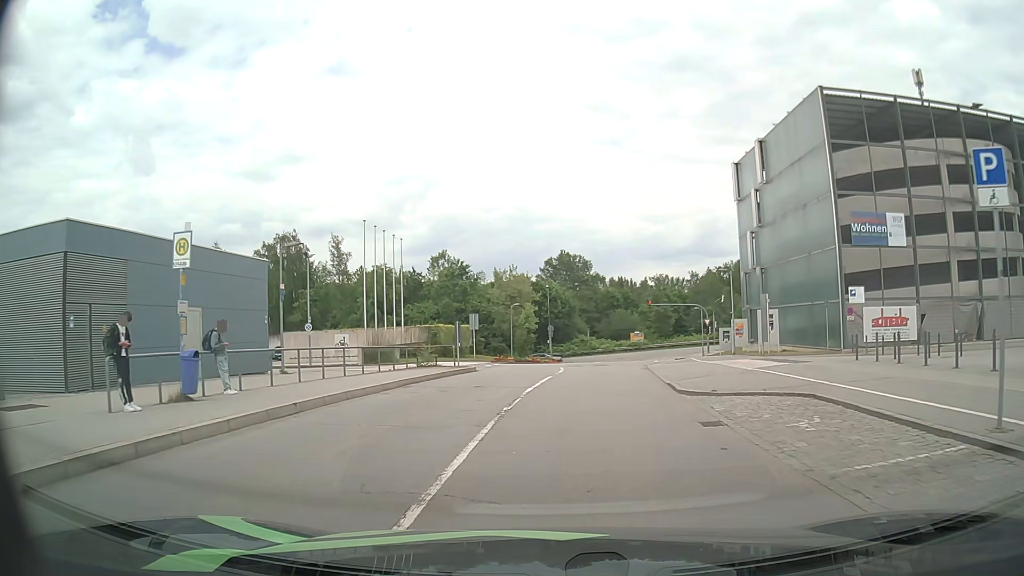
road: residential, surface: asphalt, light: Day
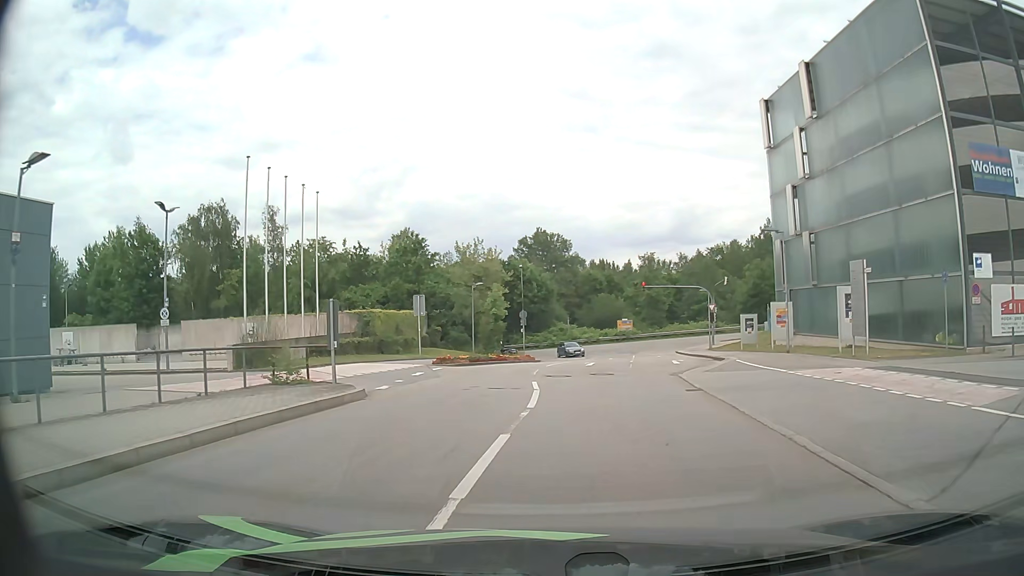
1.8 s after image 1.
(+0.4, +13.2) m; +2°
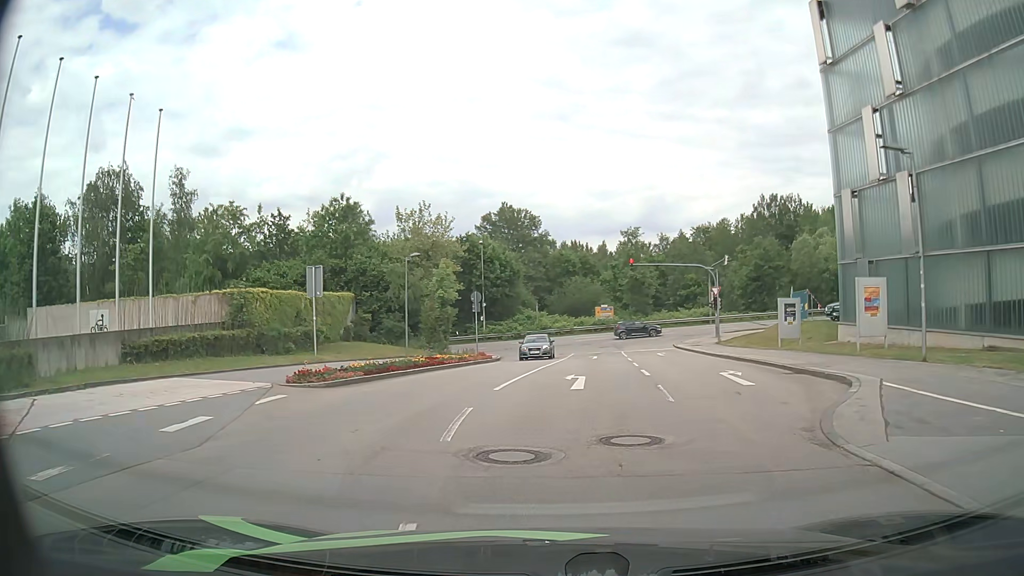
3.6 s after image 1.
(+0.3, +13.0) m; +3°
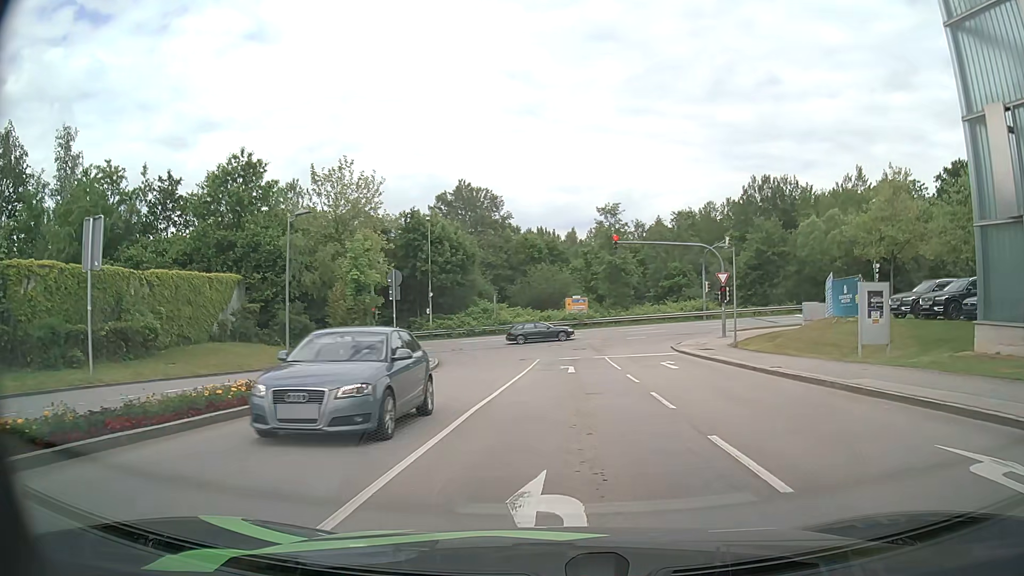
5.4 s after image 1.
(+0.3, +12.0) m; +2°
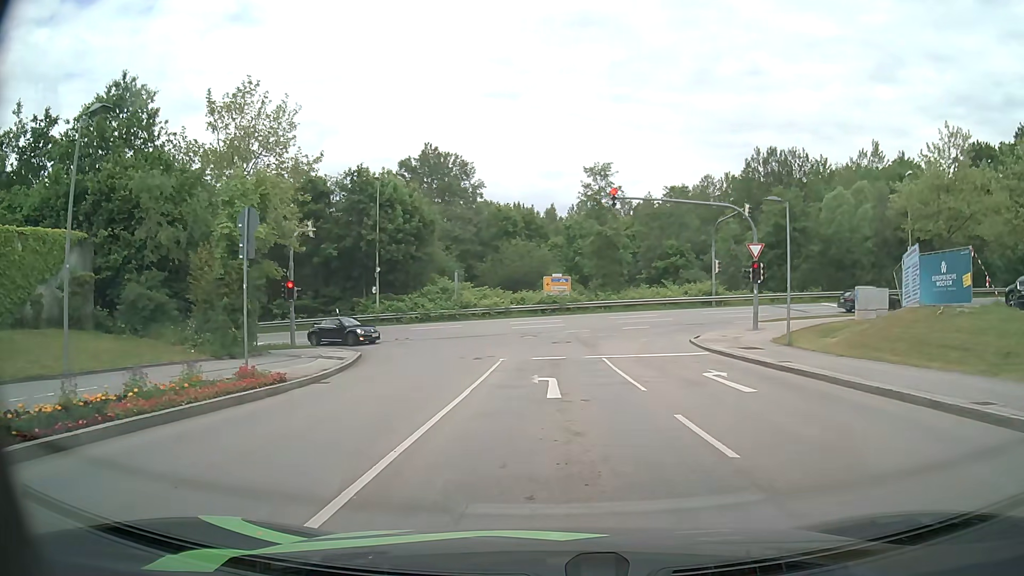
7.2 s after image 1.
(+0.3, +10.8) m; +2°
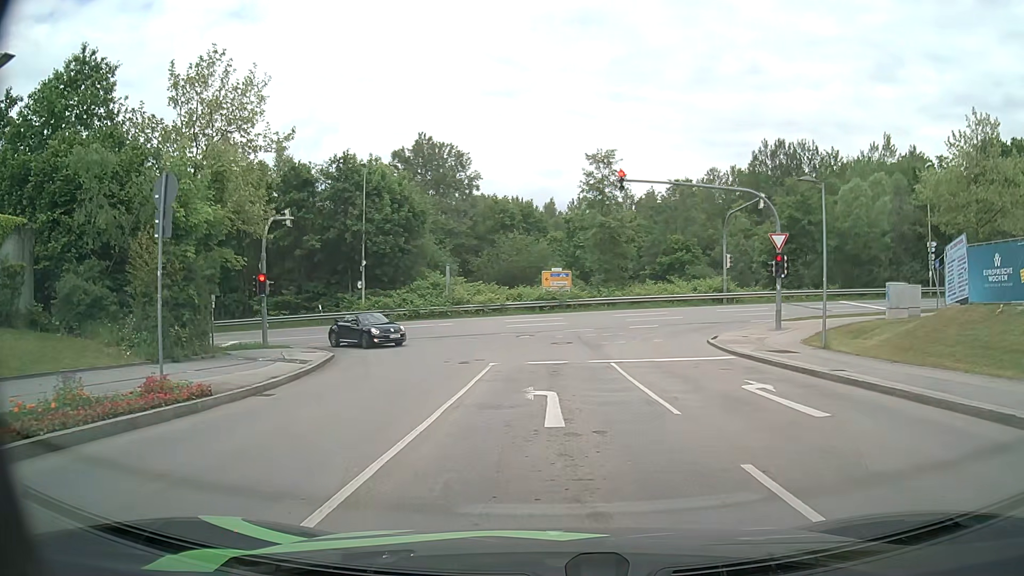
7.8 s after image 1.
(0.0, +3.3) m; +1°
